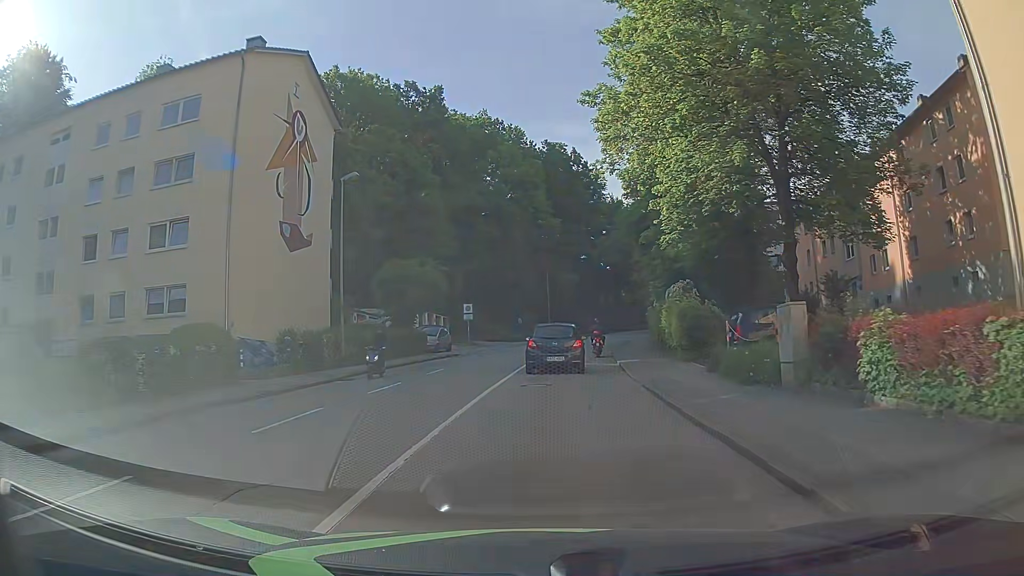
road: tertiary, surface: asphalt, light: Day
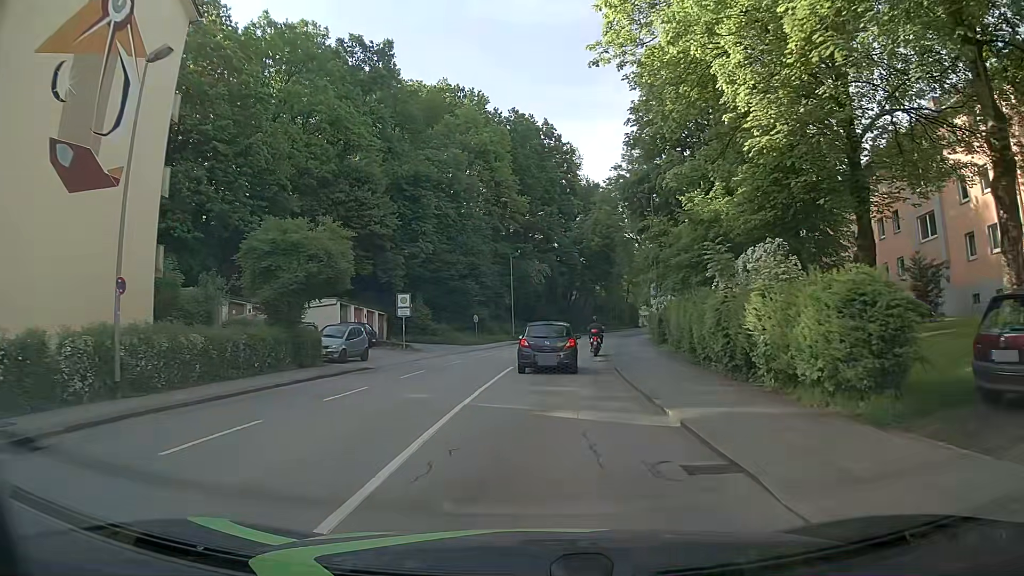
(0.0, +14.4) m; +1°
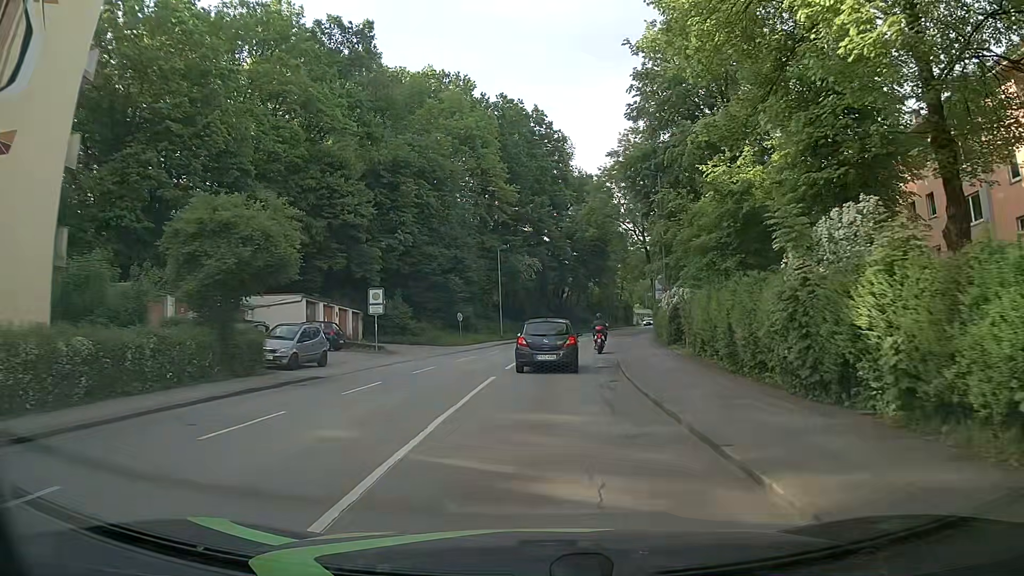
(0.0, +4.9) m; +1°
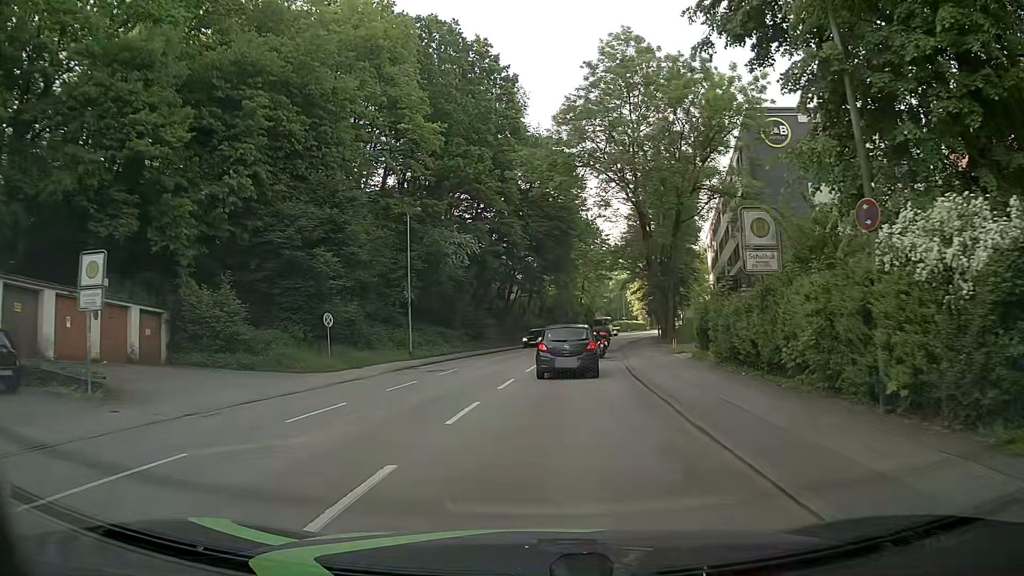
(+0.6, +22.0) m; +4°
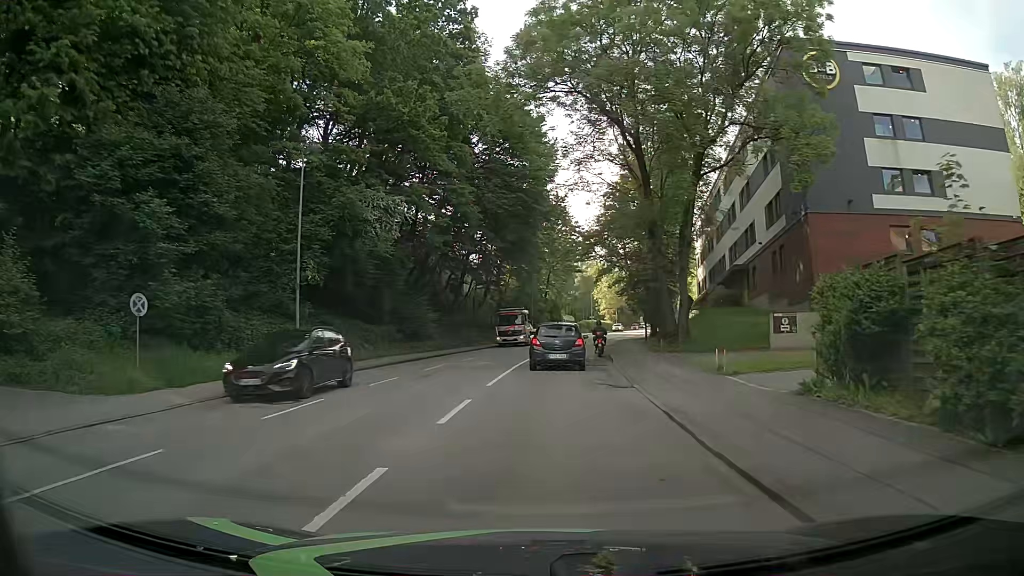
(+0.3, +12.4) m; +4°
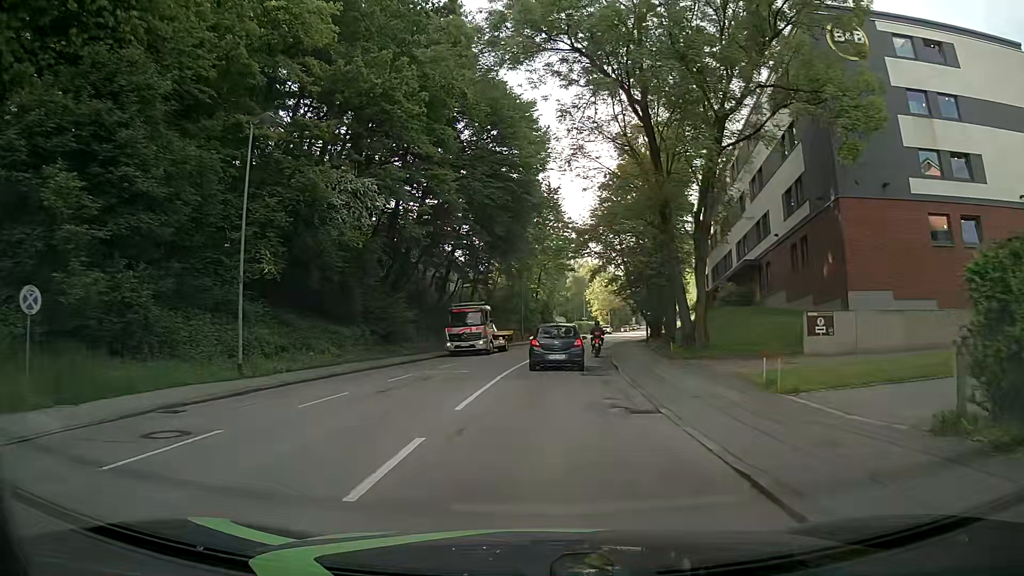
(0.0, +4.3) m; 0°
